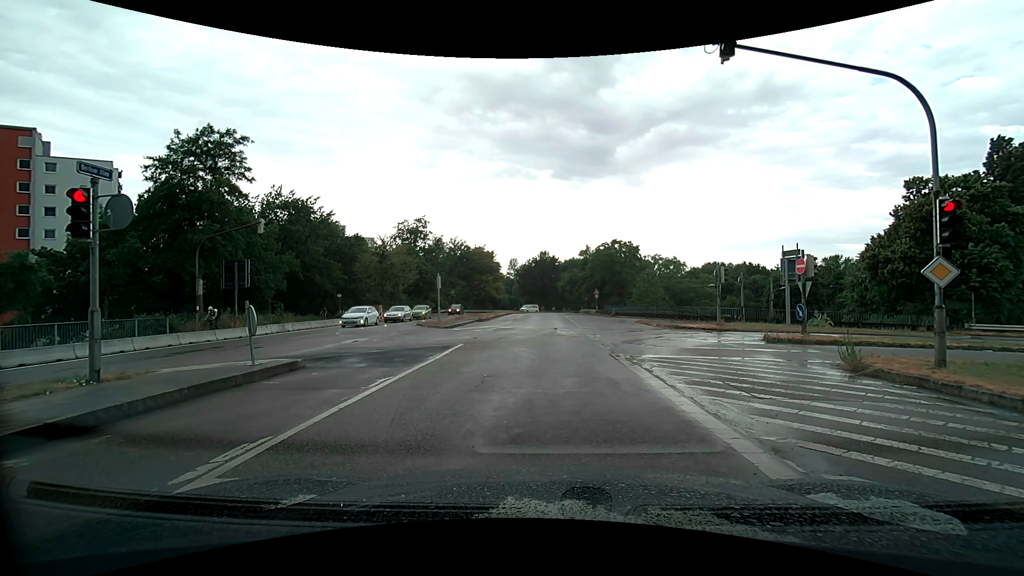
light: Day
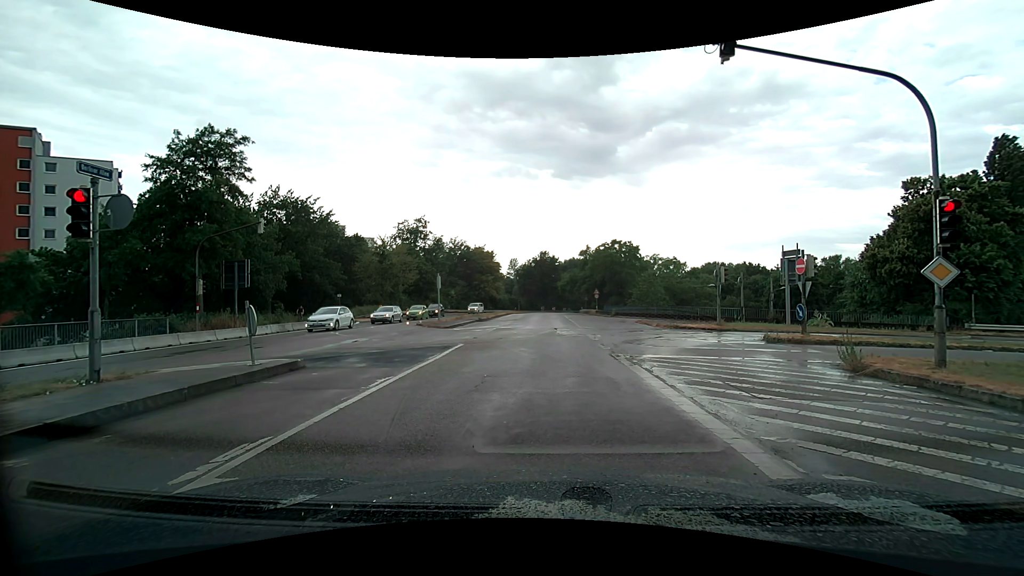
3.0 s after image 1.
(0.0, 0.0) m; 0°
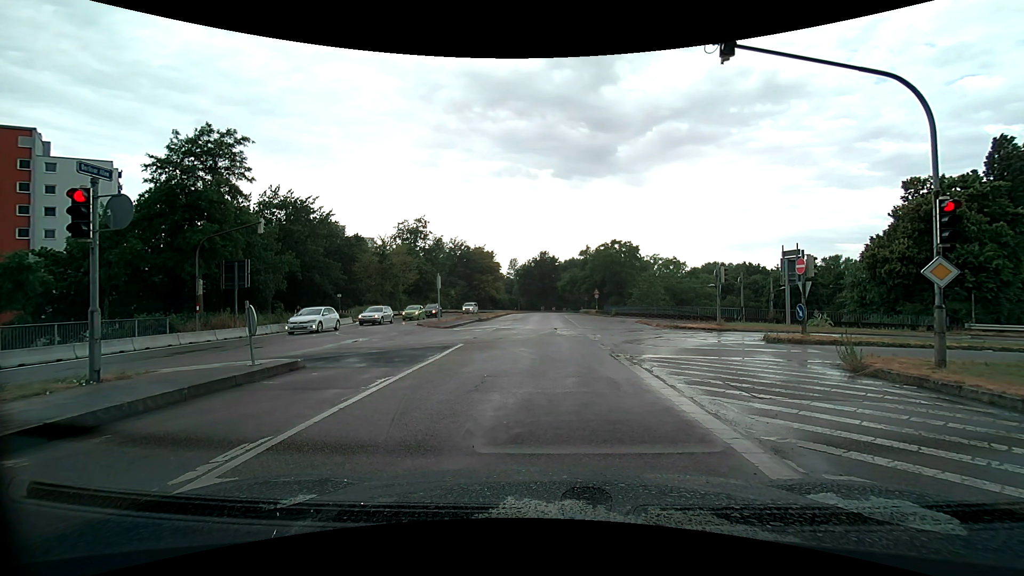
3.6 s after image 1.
(0.0, 0.0) m; 0°
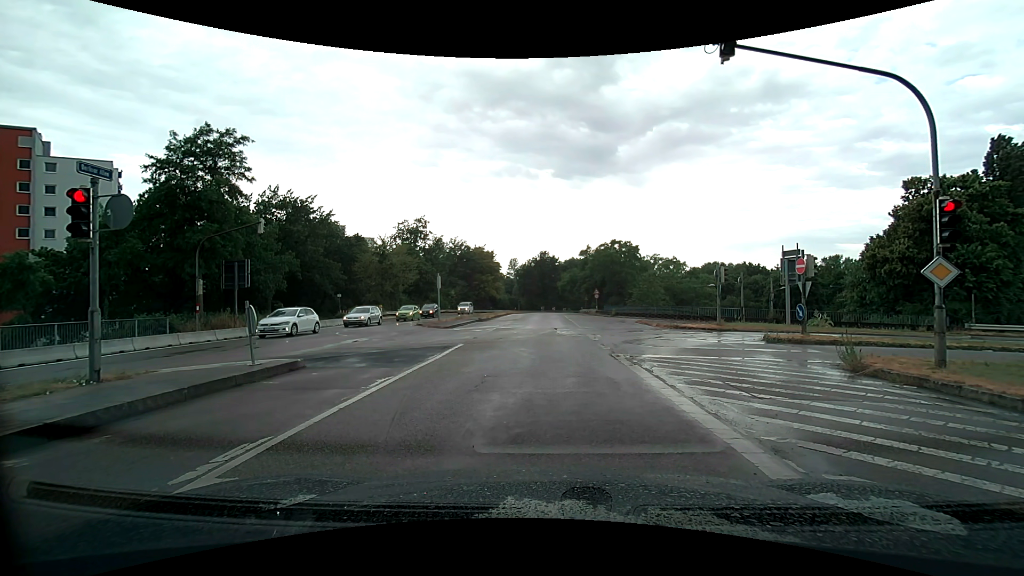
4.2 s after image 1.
(0.0, 0.0) m; 0°
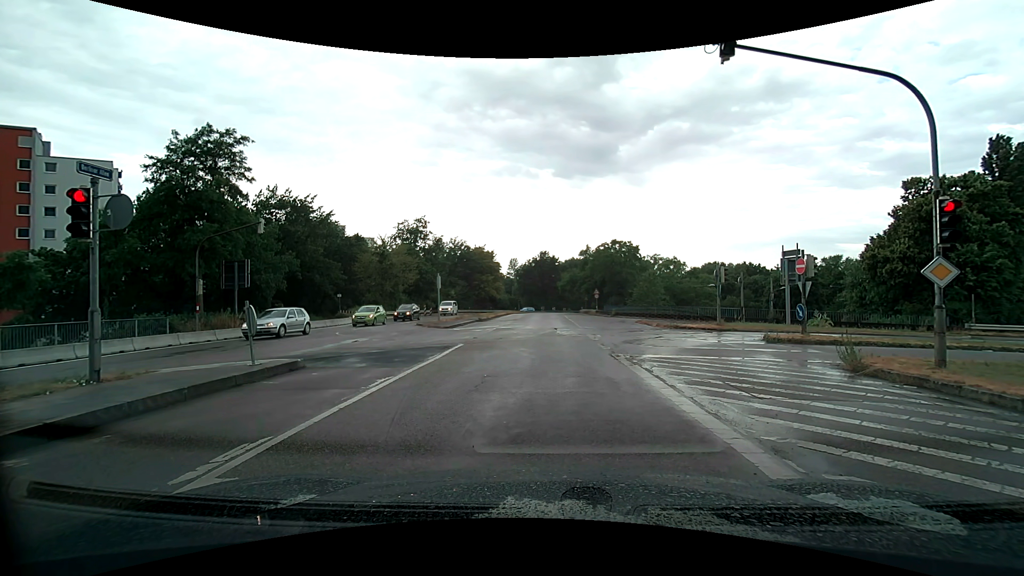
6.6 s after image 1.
(0.0, 0.0) m; 0°
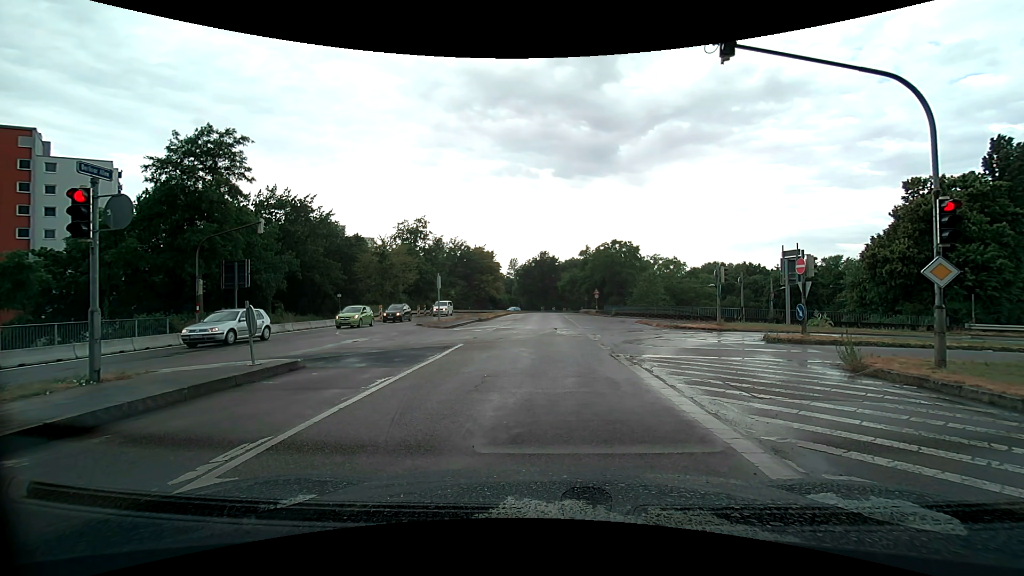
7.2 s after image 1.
(0.0, 0.0) m; 0°
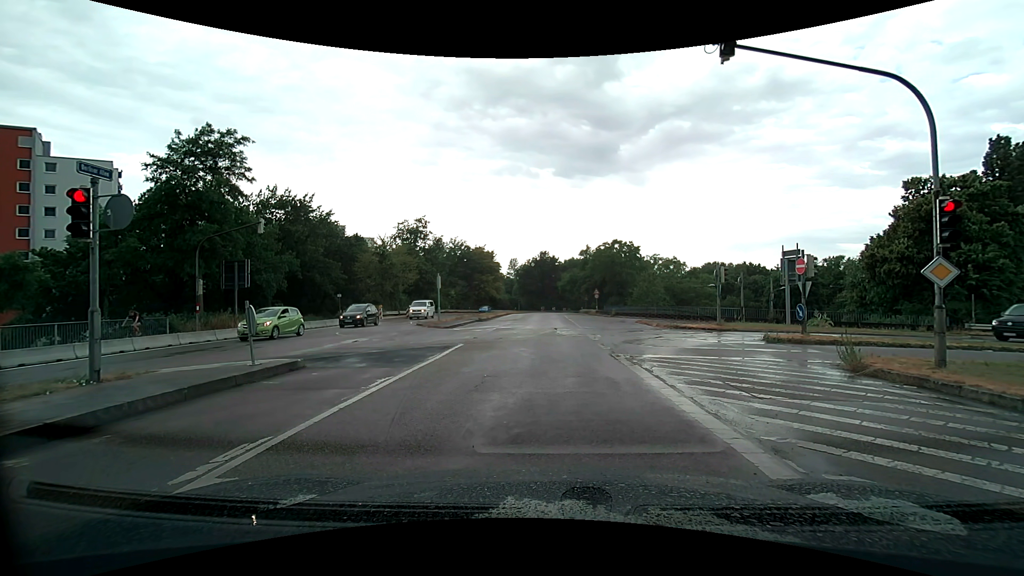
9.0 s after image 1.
(0.0, 0.0) m; 0°
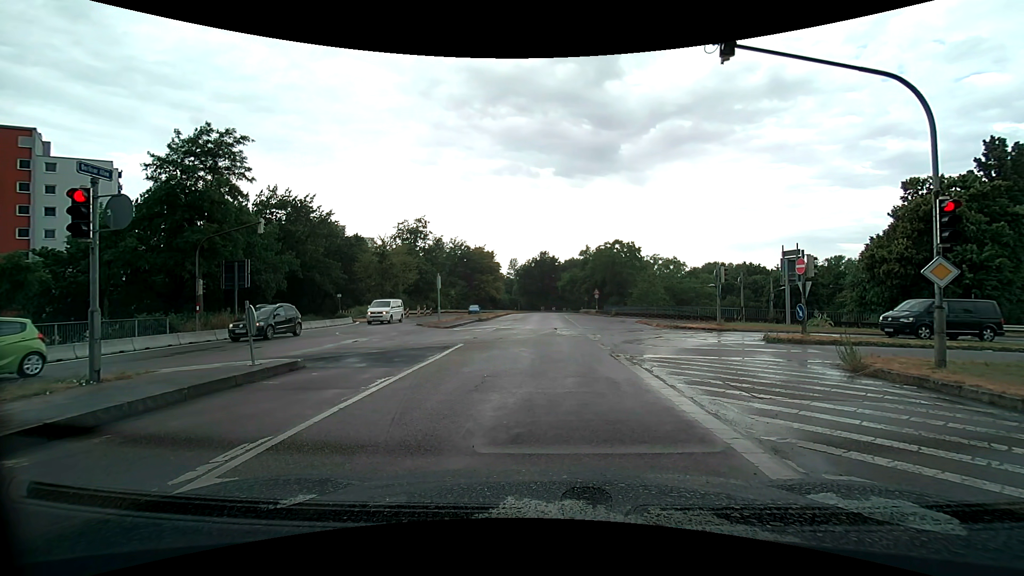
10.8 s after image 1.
(0.0, 0.0) m; 0°
(0, +10) (+1, +20) (+1, +30) (+1, +40) (+1, +50) (+1, +60) (+1, +70) (+2, +80) (+2, +90) (+3, +100) m
